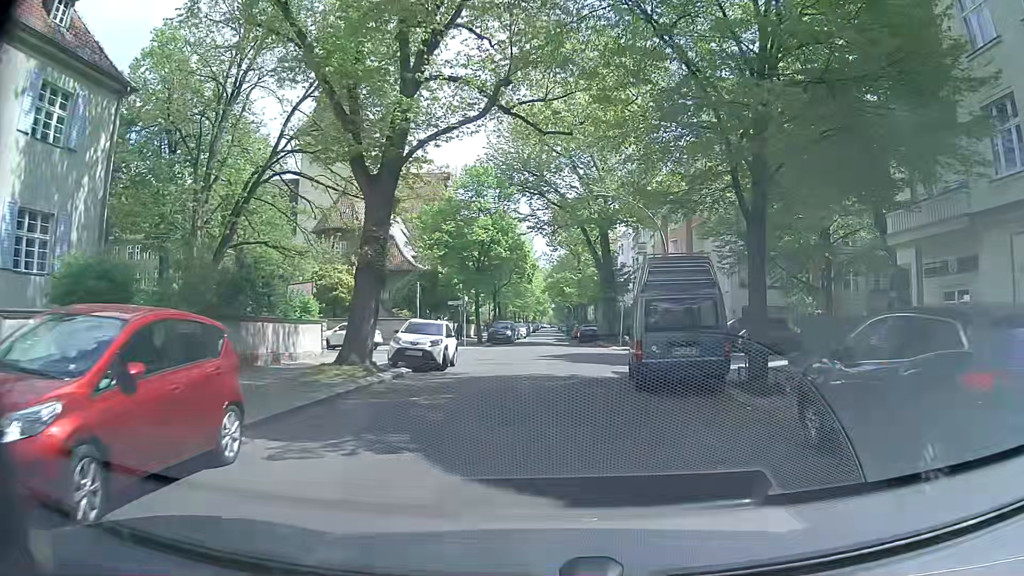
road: residential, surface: asphalt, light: Day
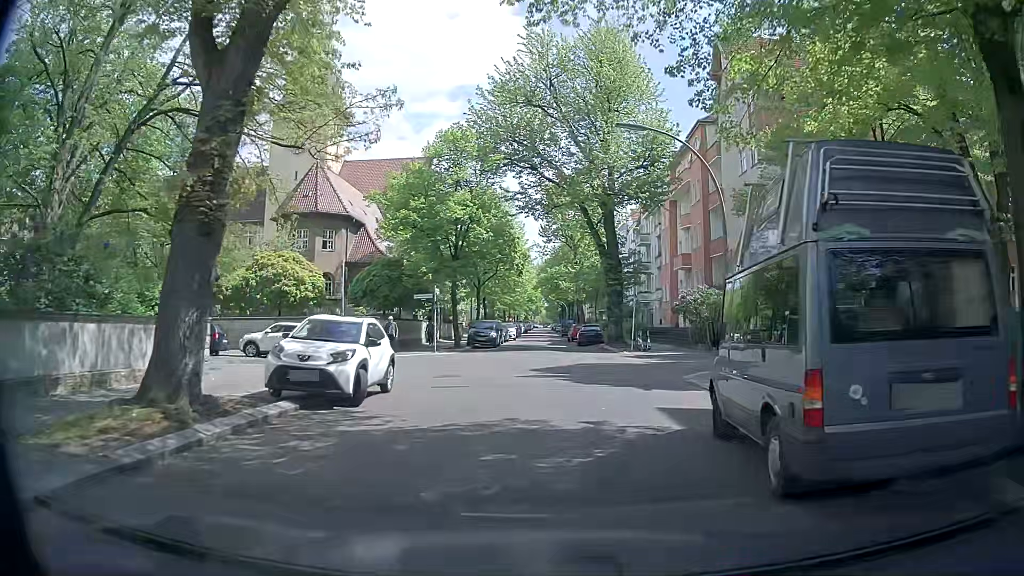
(+0.1, +9.1) m; +1°
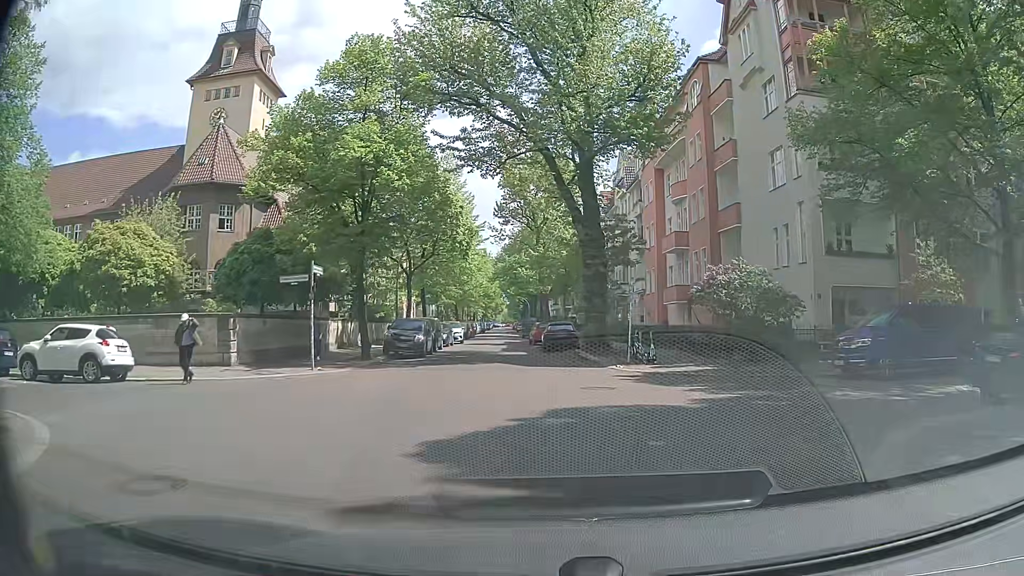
(+0.5, +12.9) m; +4°
